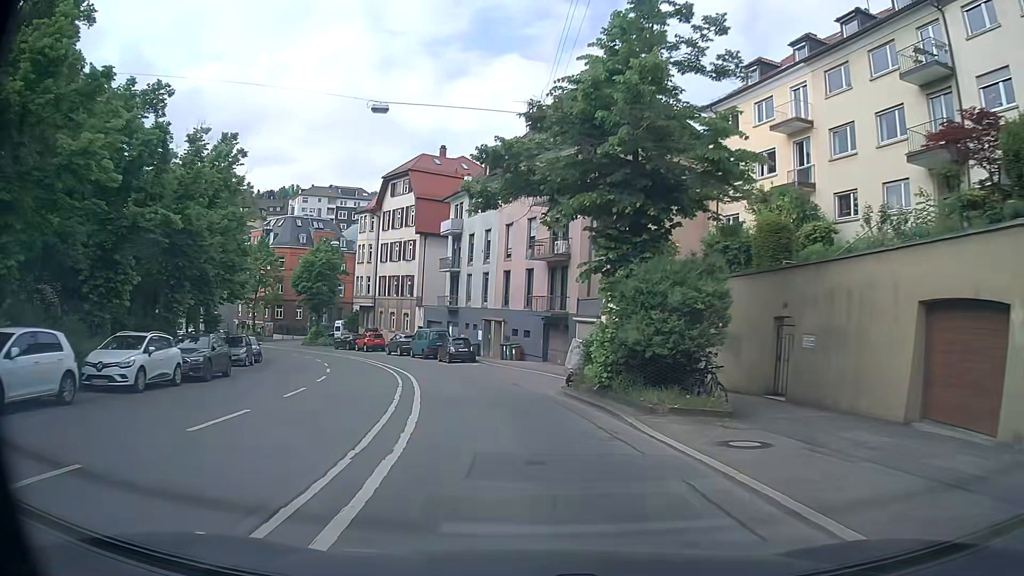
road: secondary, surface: asphalt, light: Day
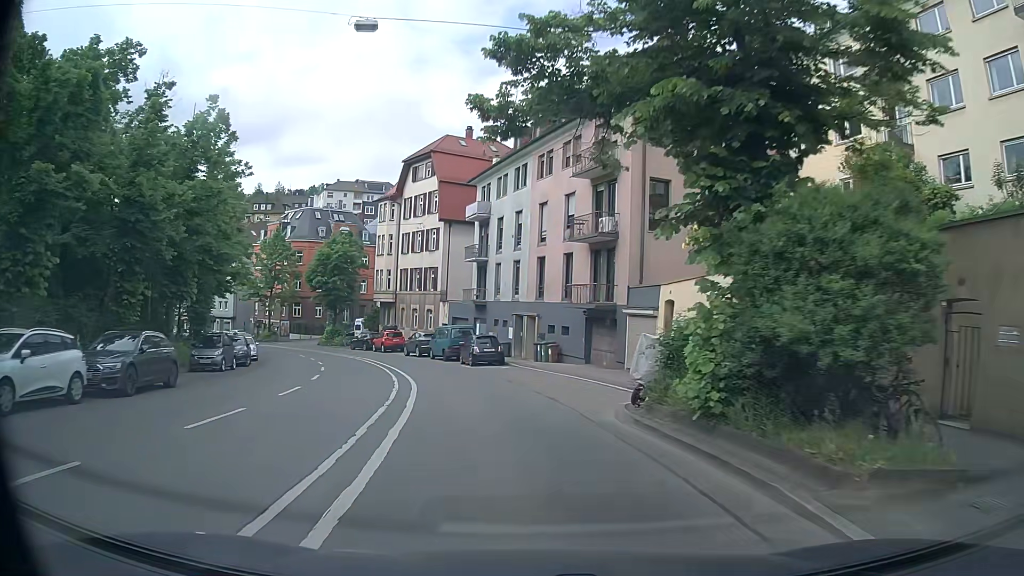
(-0.2, +6.3) m; -4°
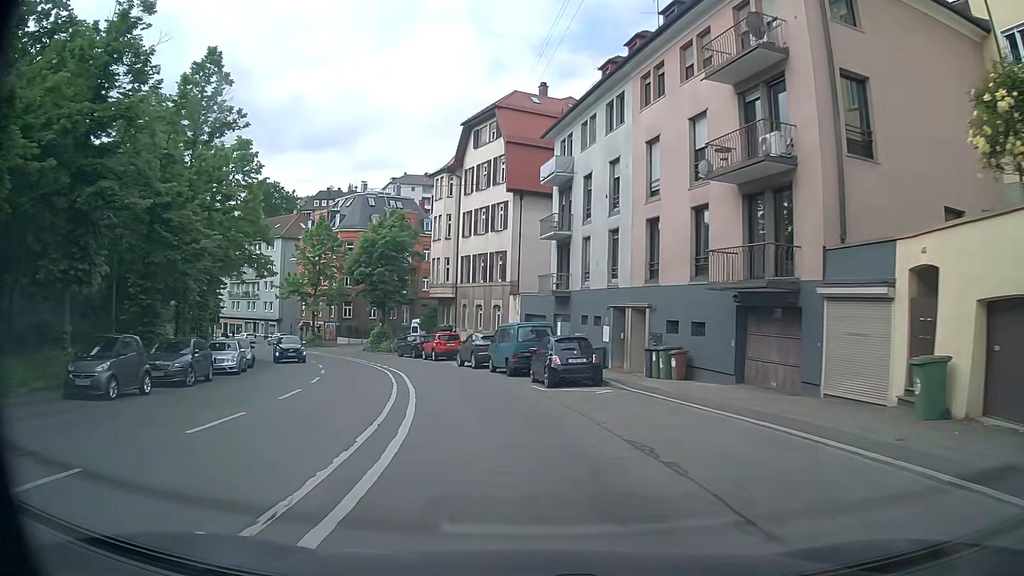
(-0.6, +12.6) m; -6°
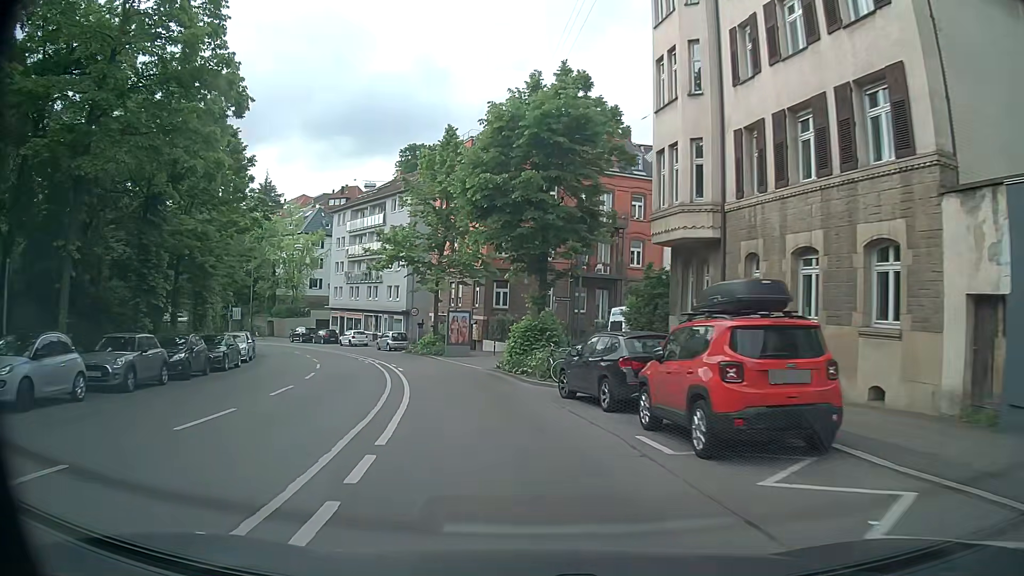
(-4.8, +31.7) m; -17°
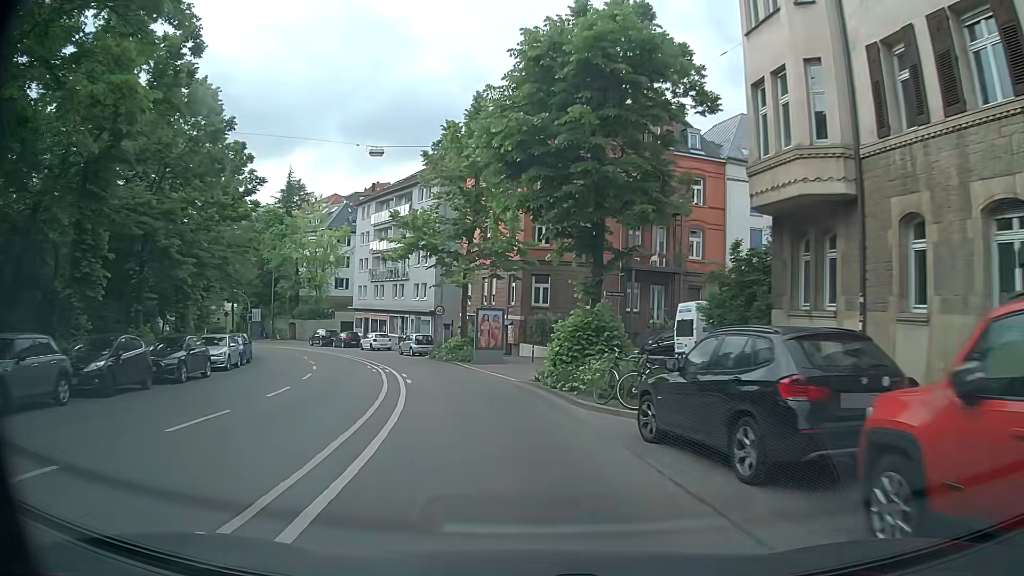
(-0.2, +6.5) m; -3°
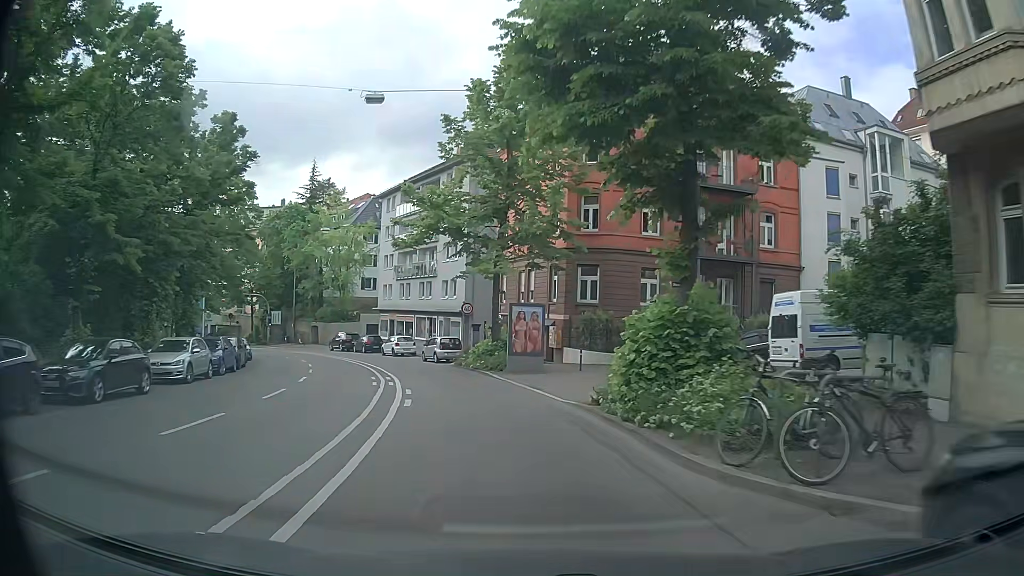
(-0.2, +6.5) m; -3°
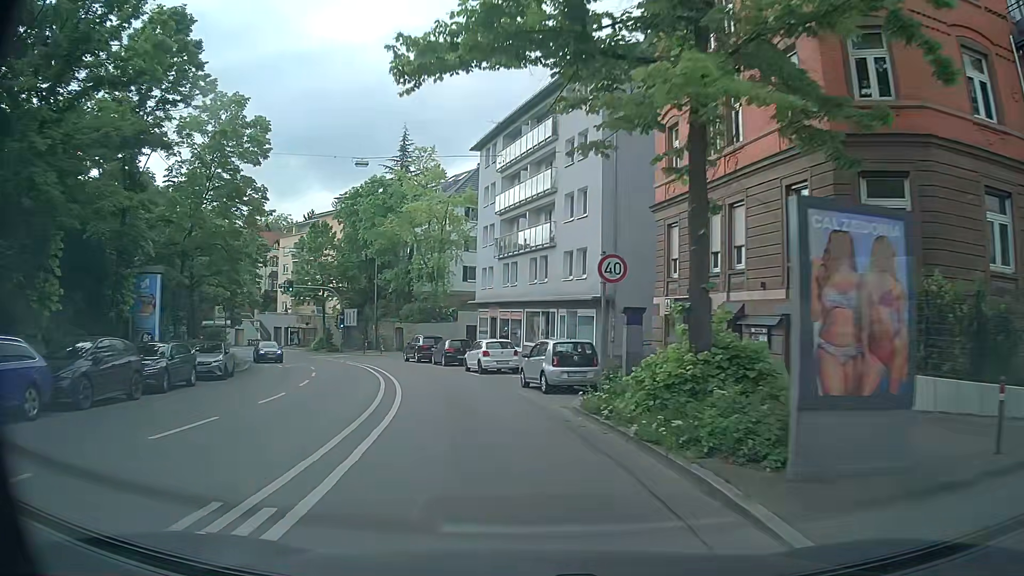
(-2.0, +19.3) m; -11°
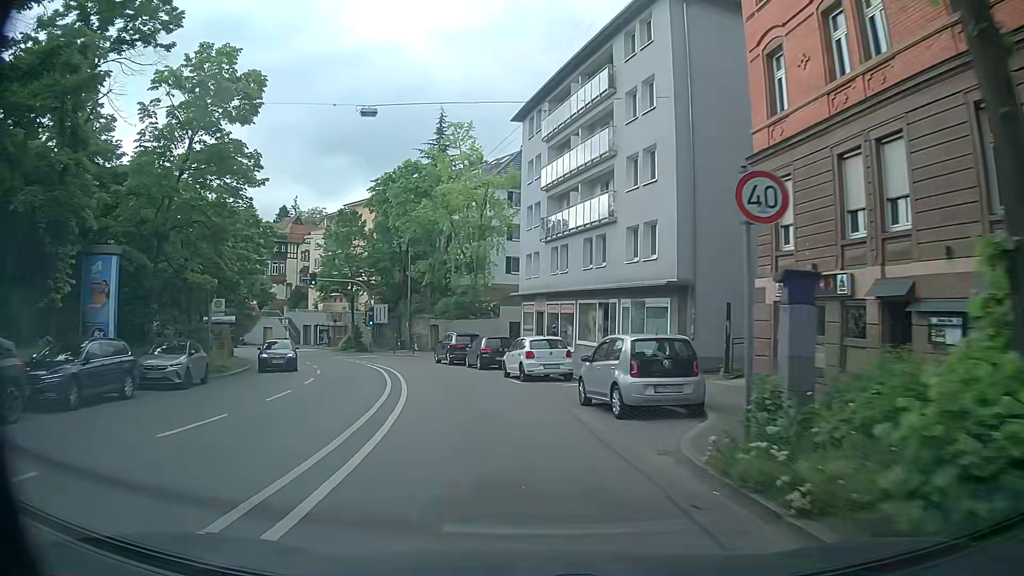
(-0.3, +6.4) m; -4°
(-1, +10) (-2, +20) (-5, +29) (-8, +39) (-12, +48) (-17, +57) (-23, +65) (-29, +73) (-37, +80) (-44, +86) m
